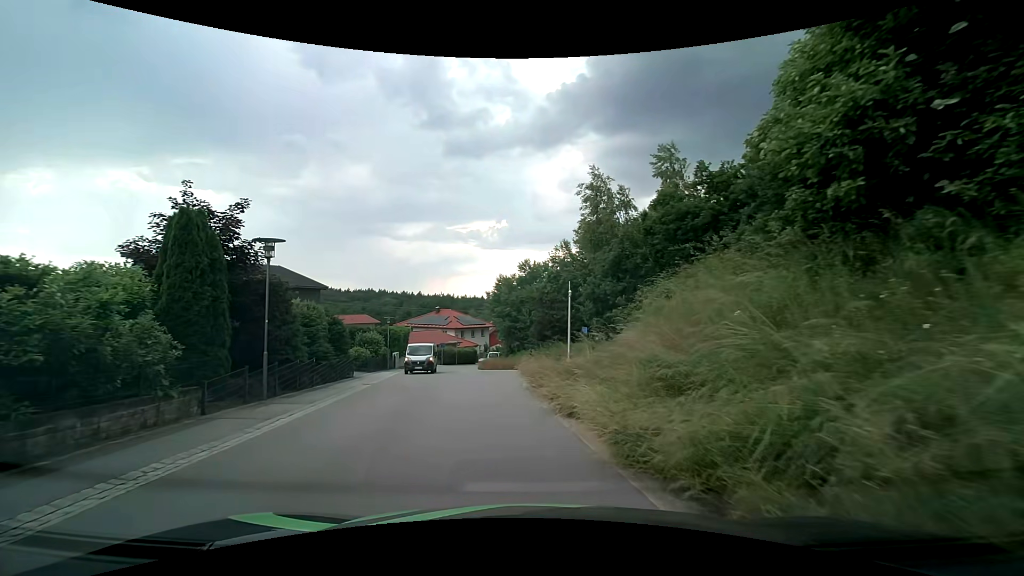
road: residential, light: Day
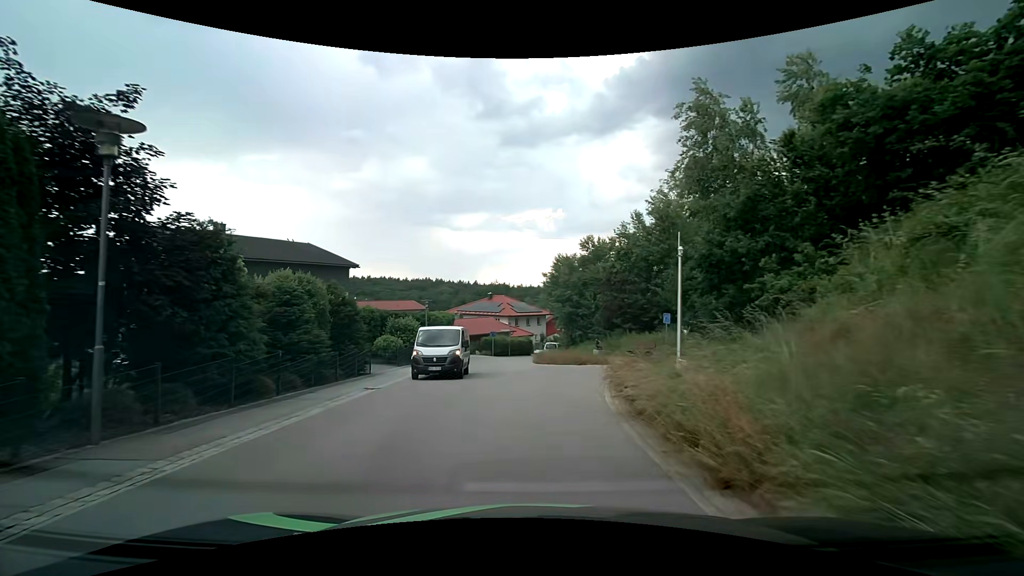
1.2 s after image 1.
(-0.6, +7.9) m; -7°
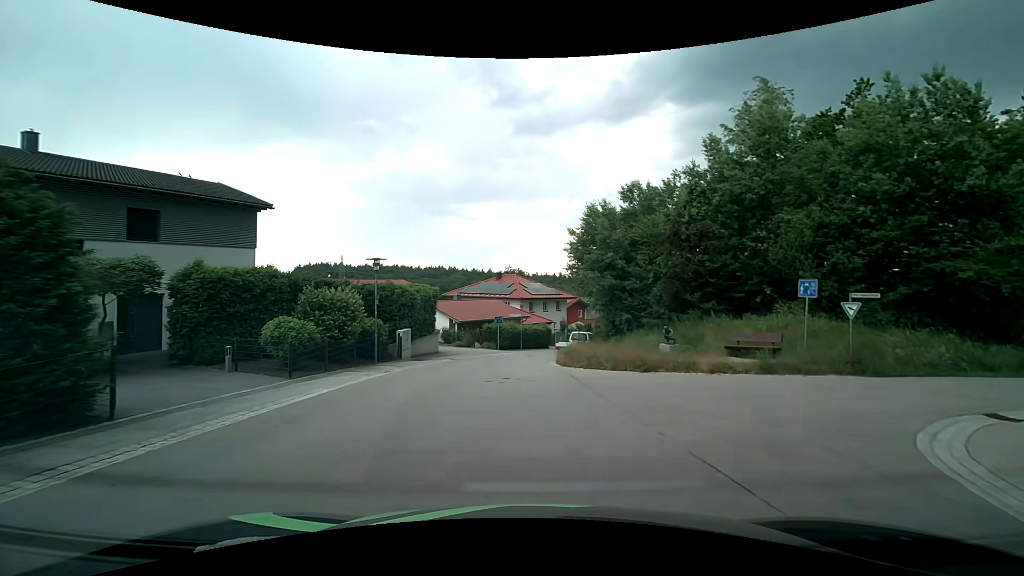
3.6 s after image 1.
(-0.3, +15.3) m; -2°
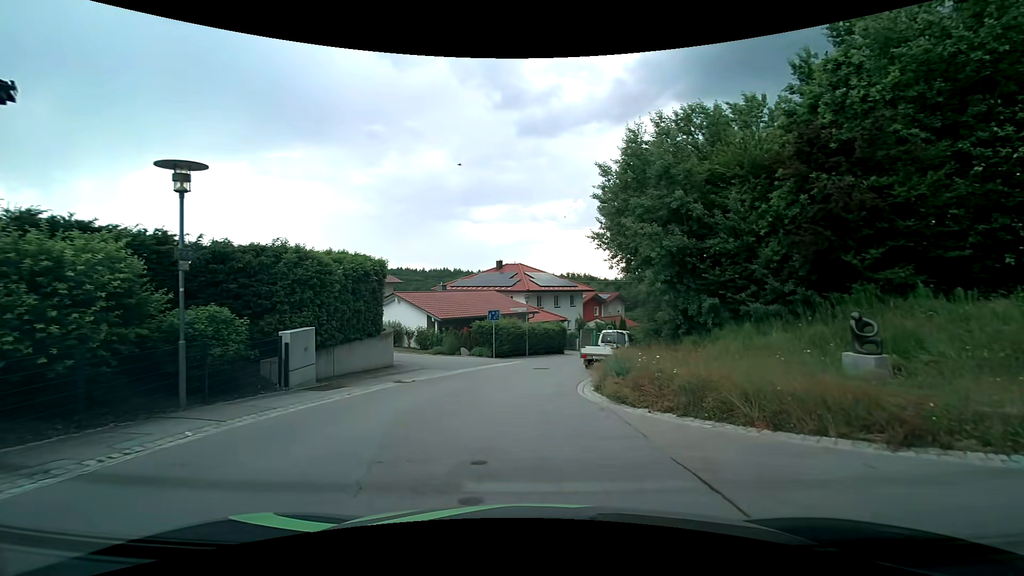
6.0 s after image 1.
(-0.1, +12.4) m; -2°
